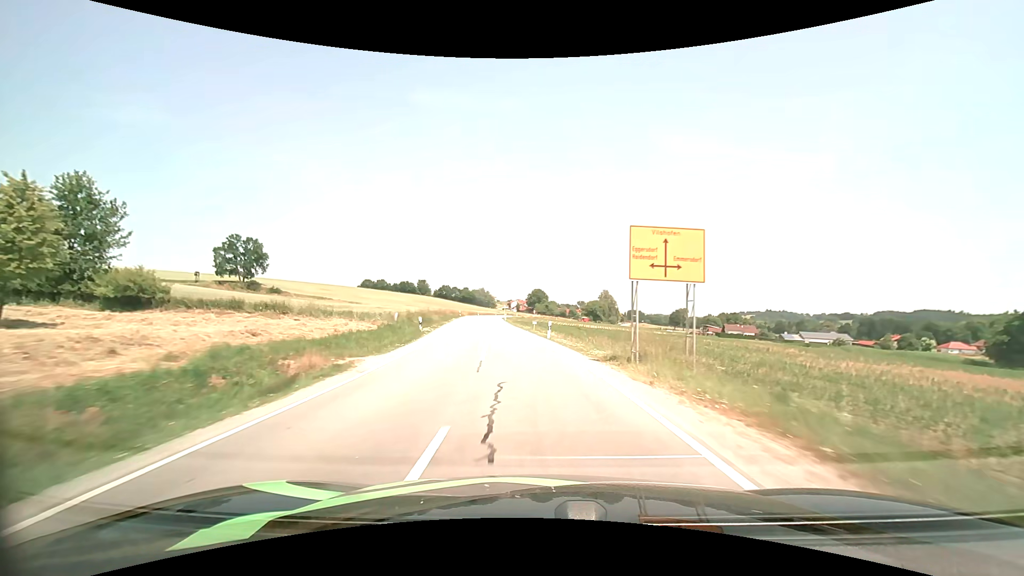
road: secondary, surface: asphalt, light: Day
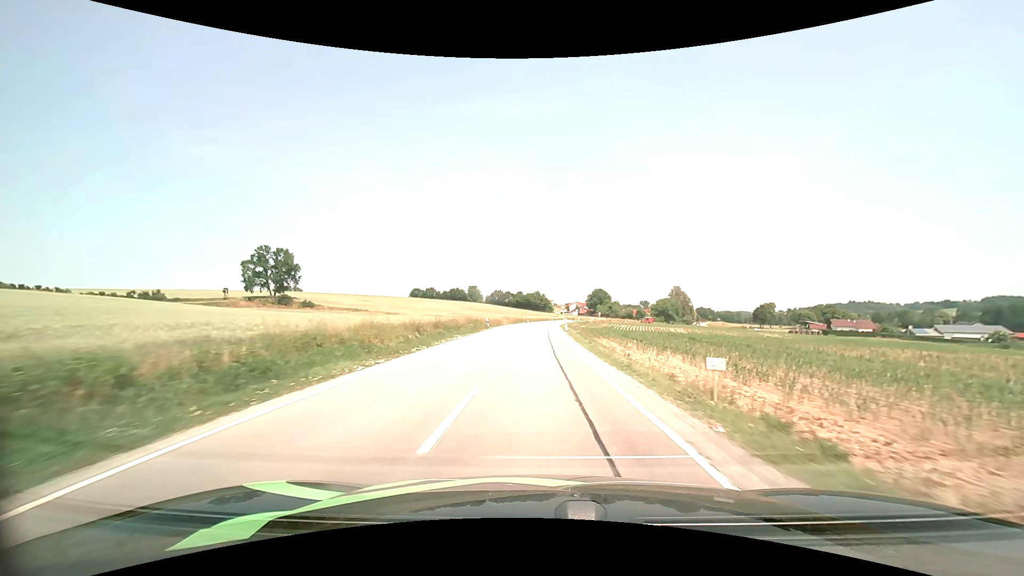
(-2.3, +33.4) m; -7°
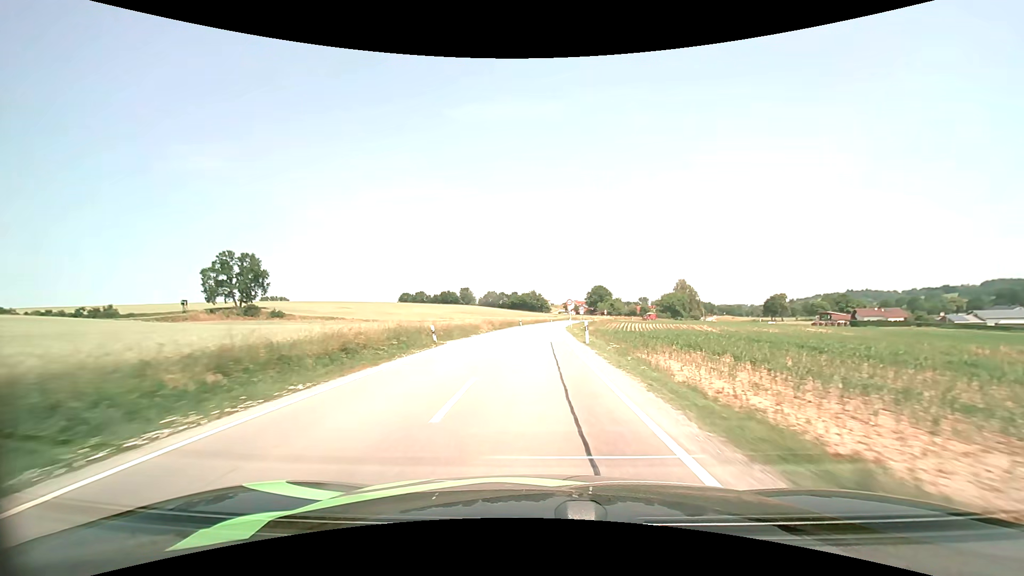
(0.0, +22.6) m; 0°
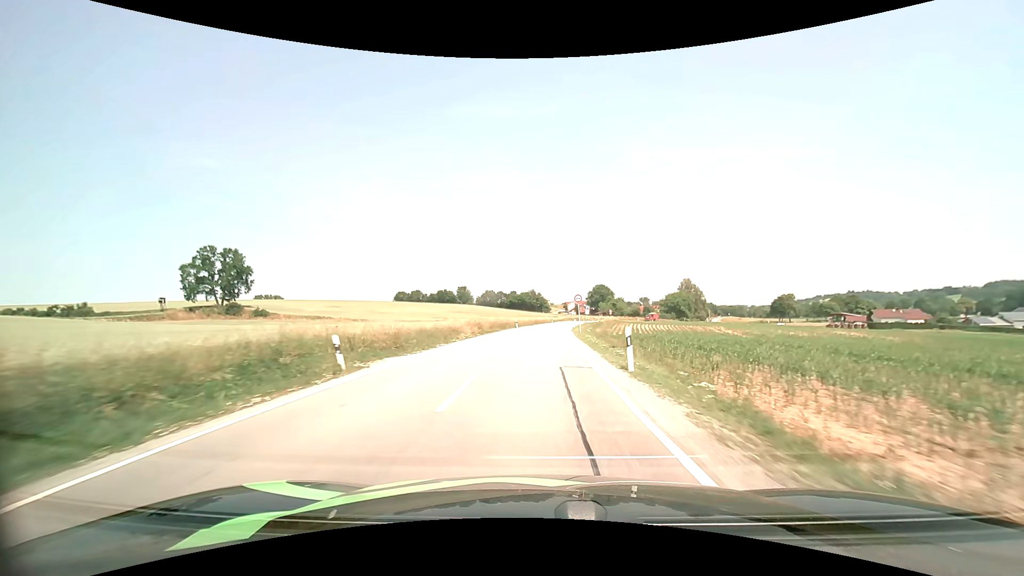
(0.0, +11.2) m; 0°
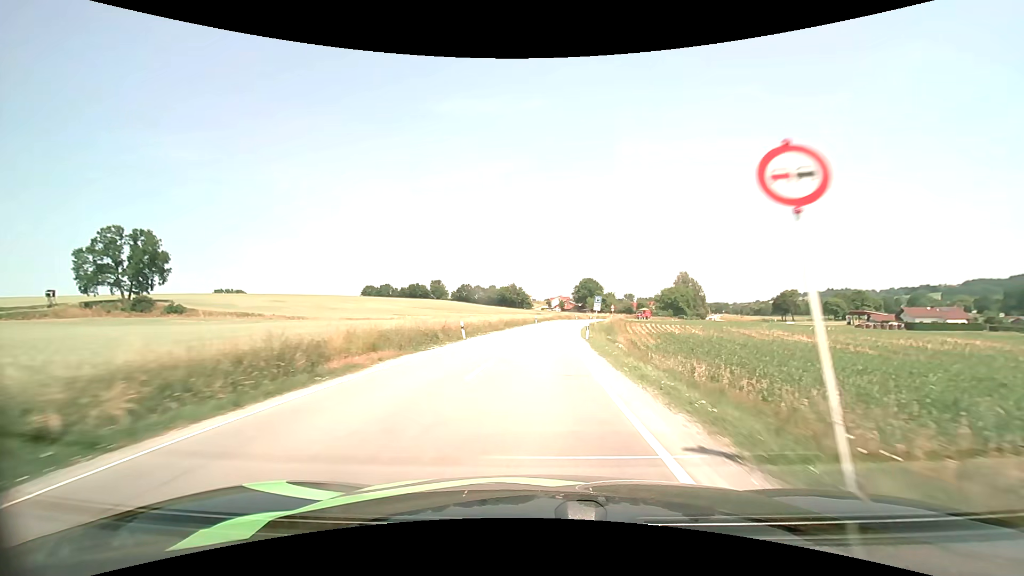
(+0.5, +32.6) m; +2°
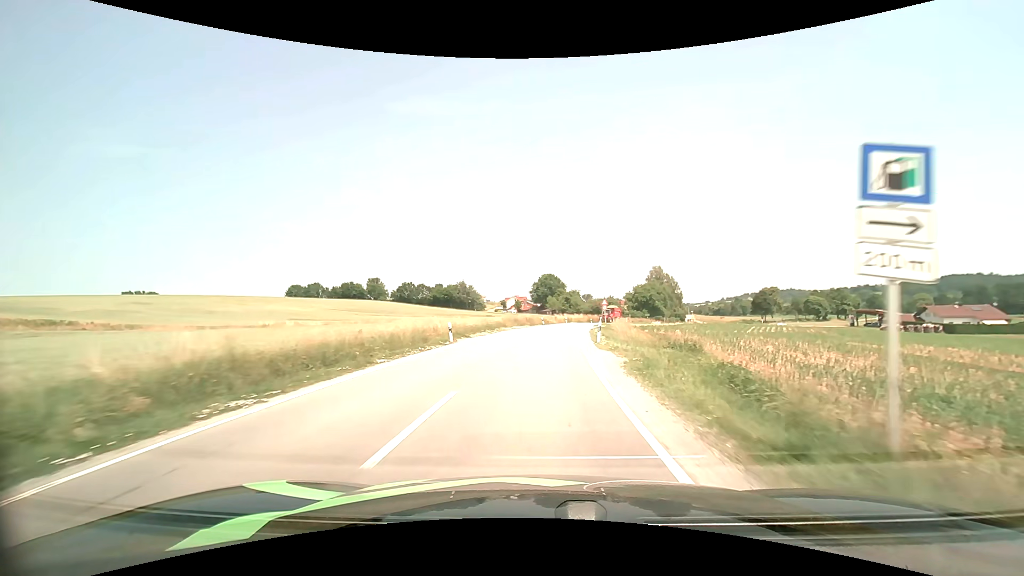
(+1.6, +41.6) m; +5°
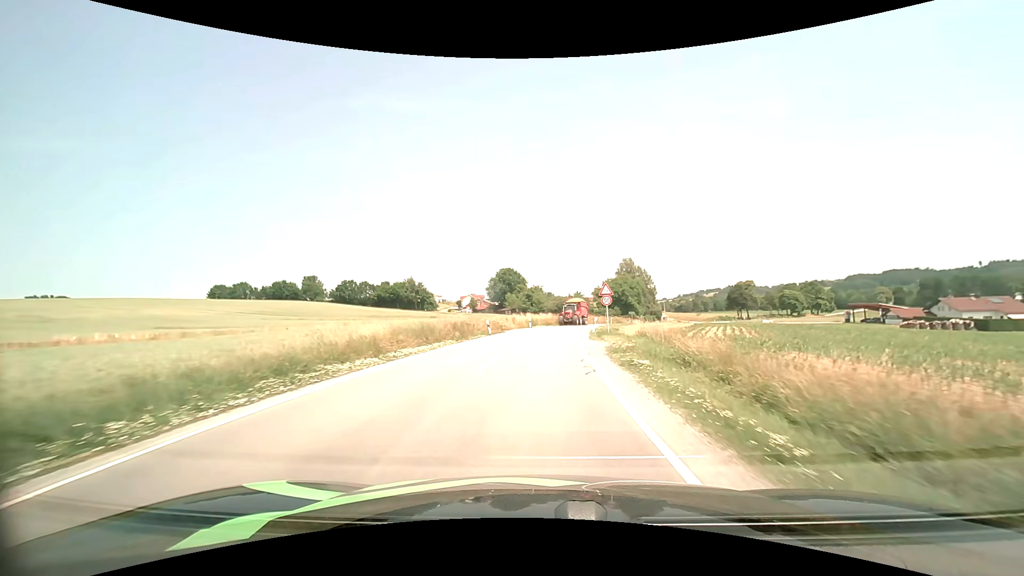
(+1.1, +28.6) m; +5°
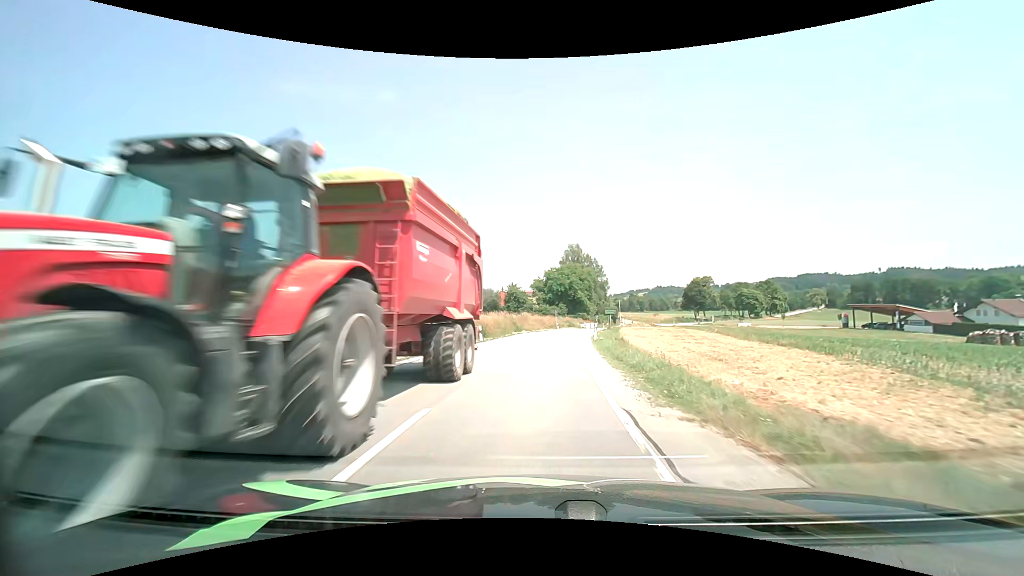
(+2.7, +43.9) m; +8°
(0, +10) (0, +20) (+1, +30) (+2, +40) (+3, +50) (+5, +60) (+6, +70) (+8, +79) (+10, +89) (+12, +99) m
